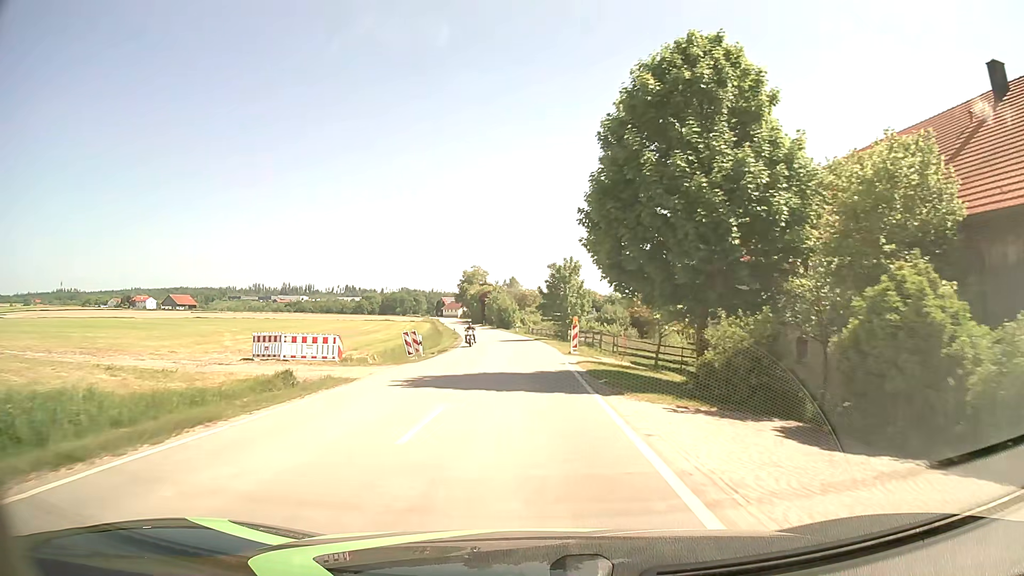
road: tertiary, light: Day
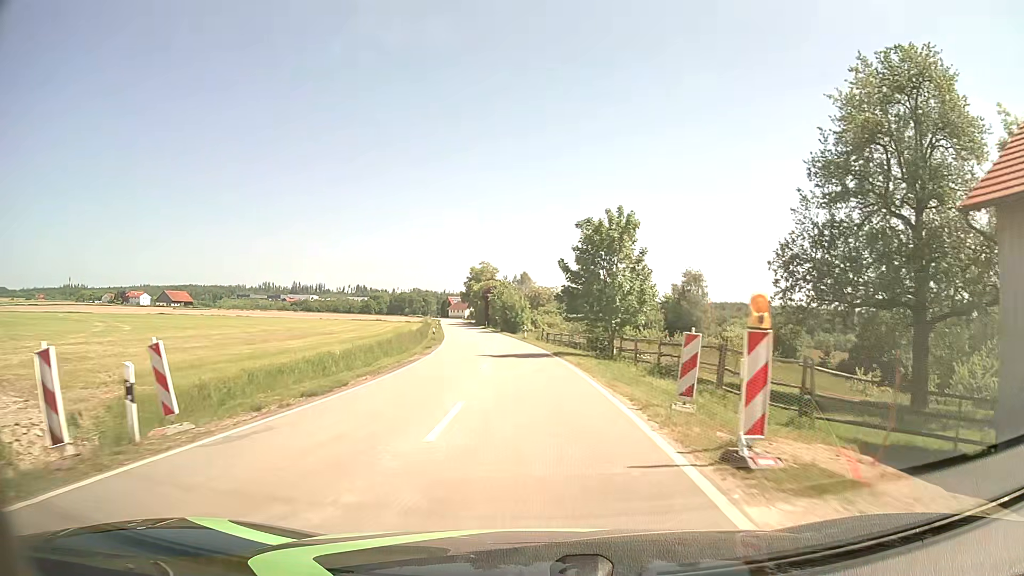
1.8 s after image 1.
(-0.2, +23.5) m; -1°
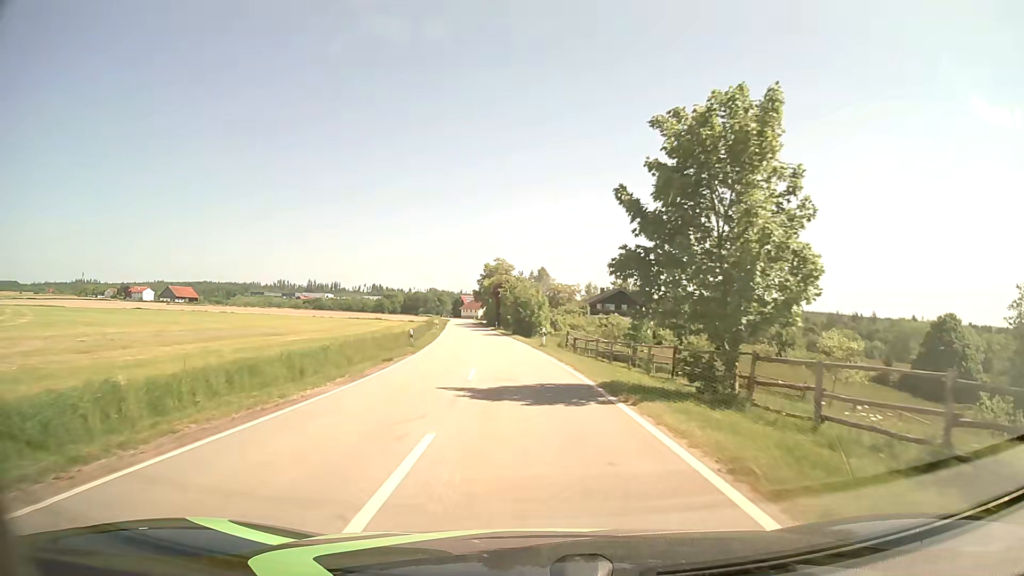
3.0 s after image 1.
(-0.2, +15.8) m; -2°
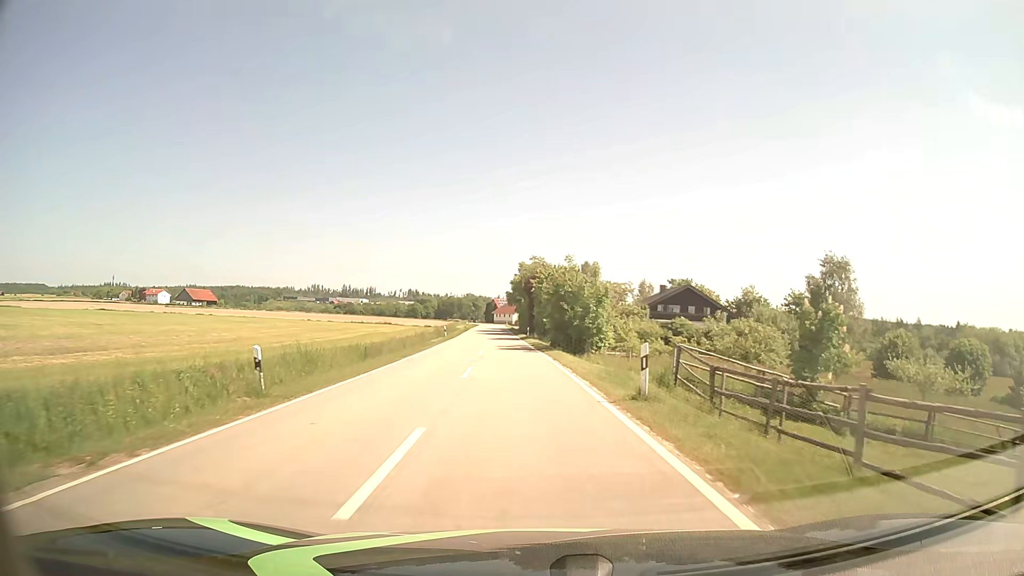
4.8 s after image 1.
(-0.5, +23.8) m; -3°
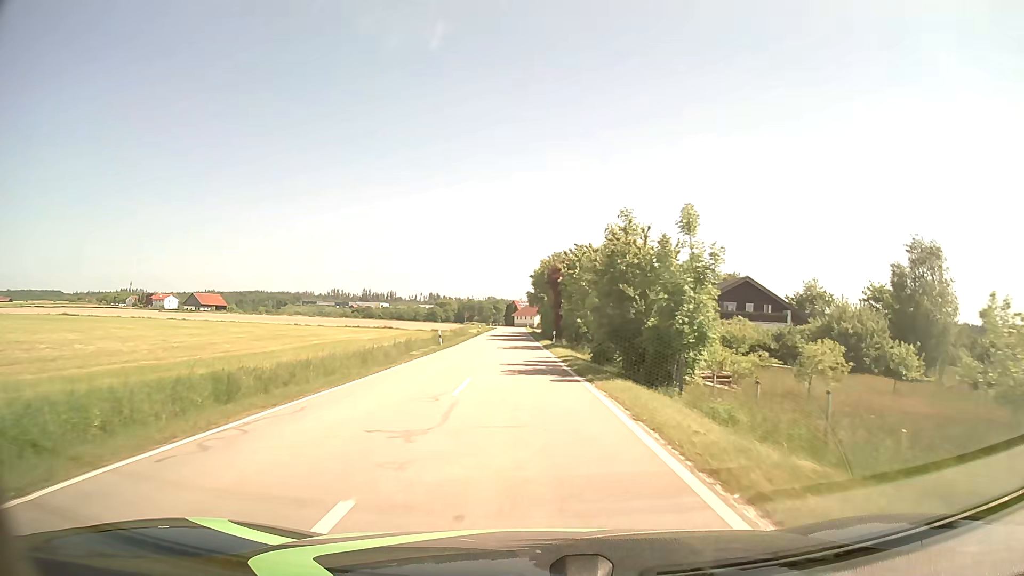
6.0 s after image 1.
(-0.3, +15.9) m; -2°
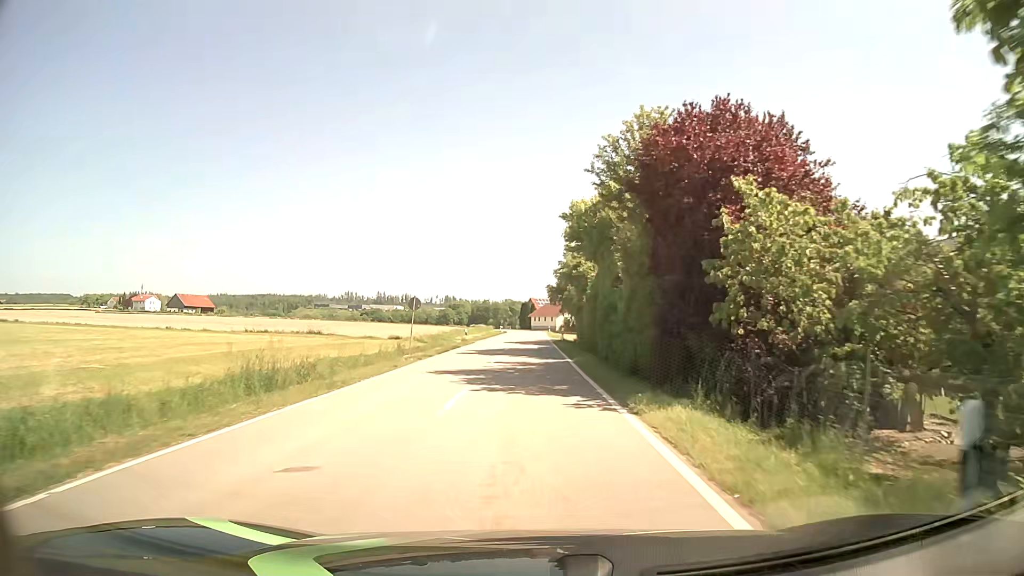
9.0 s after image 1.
(-0.8, +39.3) m; -2°
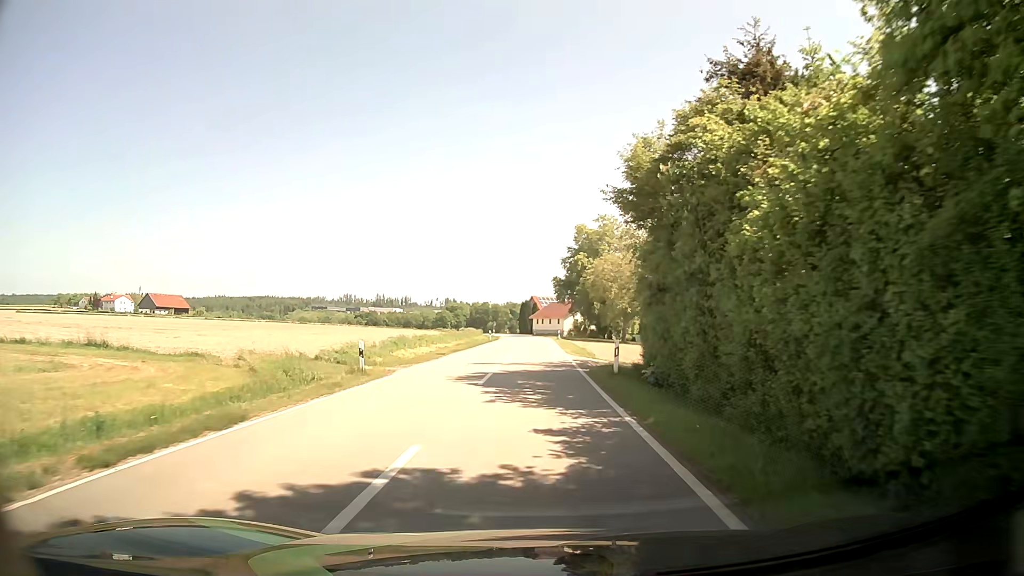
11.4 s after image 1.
(-0.1, +30.5) m; 0°
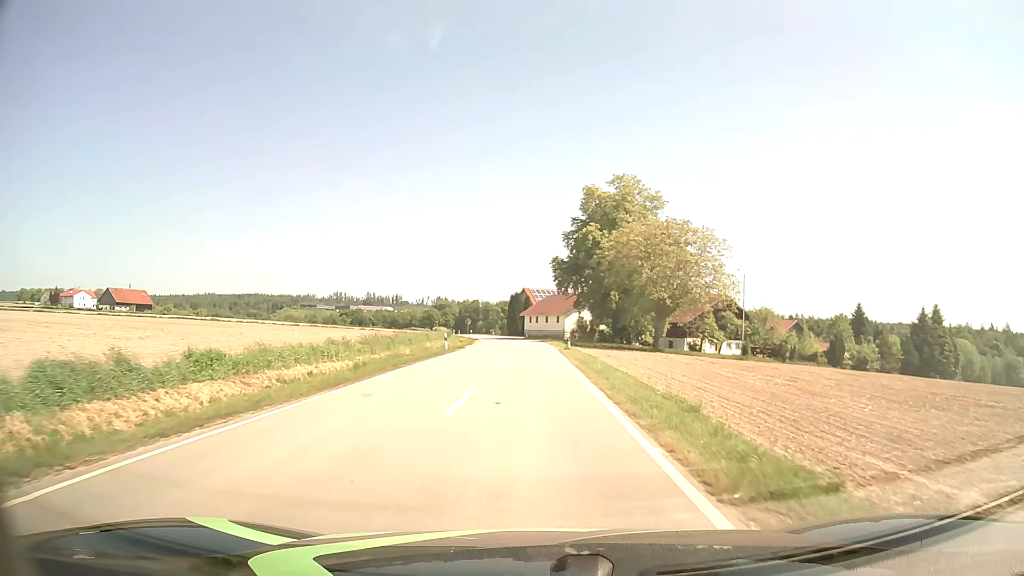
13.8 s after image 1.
(+0.3, +29.7) m; +1°
(0, +10) (0, +20) (0, +30) (0, +40) (0, +50) (-1, +60) (-1, +70) (-2, +80) (-4, +90) (-5, +100) m
